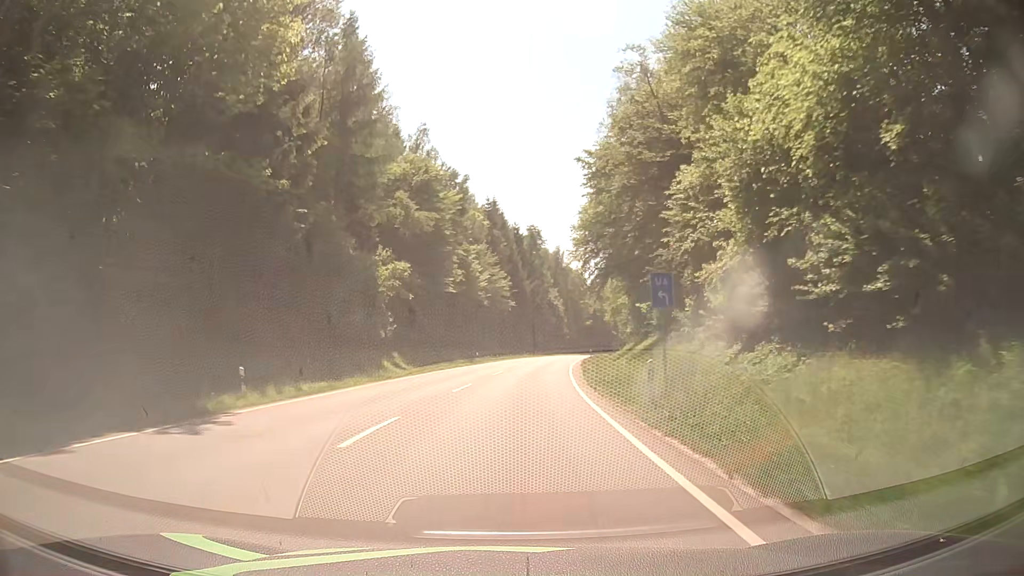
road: secondary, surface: asphalt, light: Day
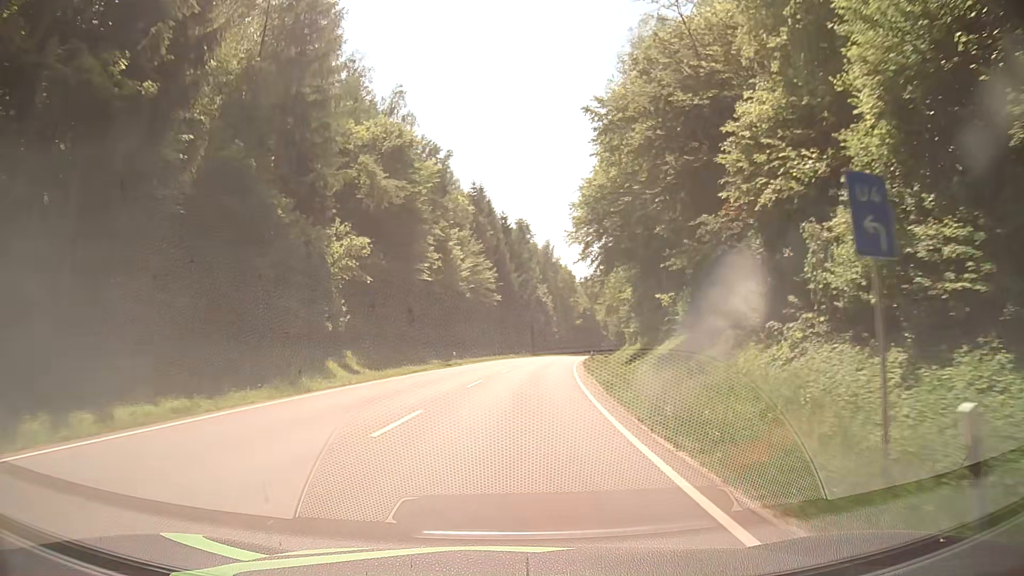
(+0.1, +10.8) m; +1°
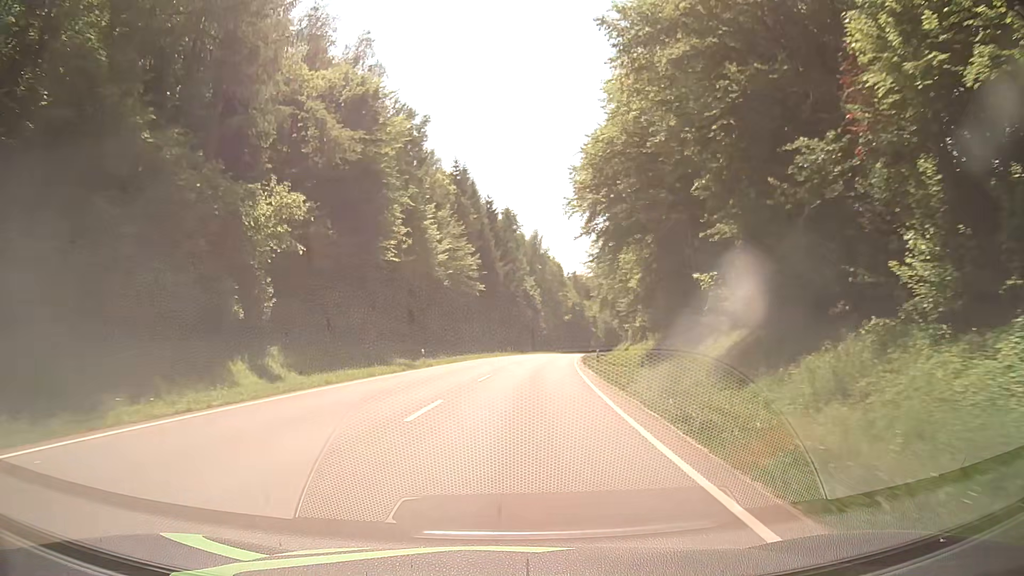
(+0.2, +10.8) m; +2°
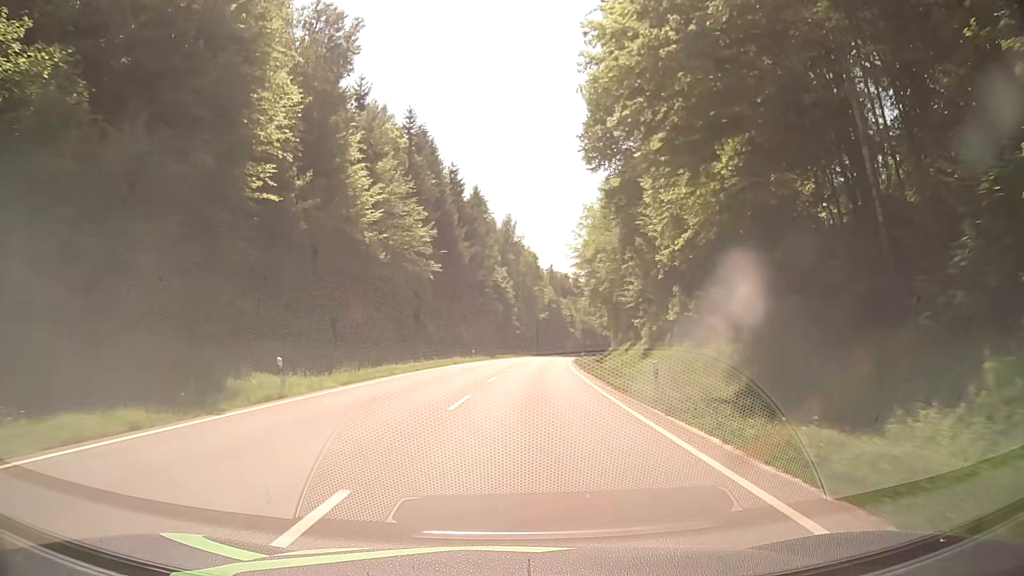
(+0.4, +21.6) m; +3°
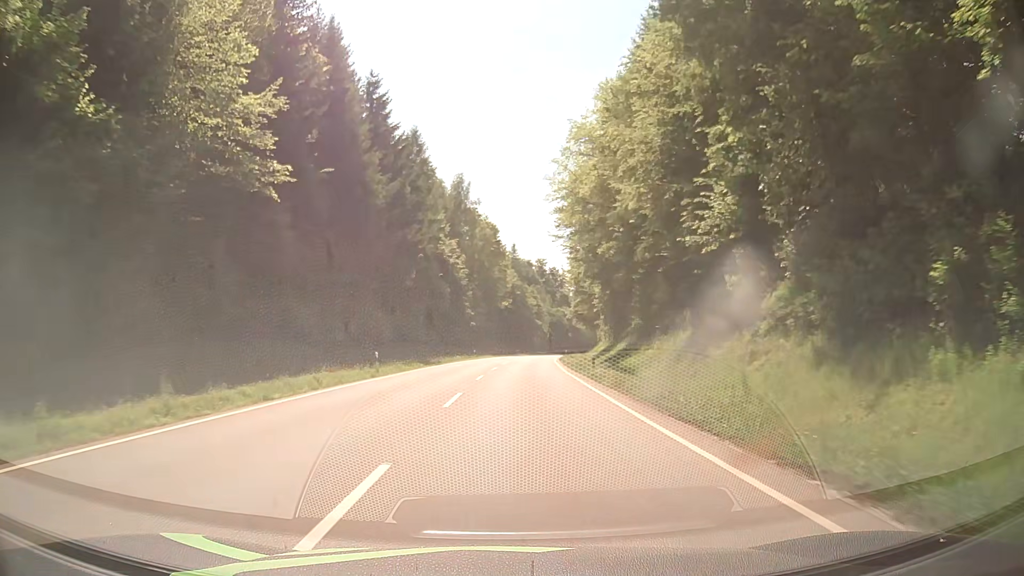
(+1.0, +32.5) m; +3°
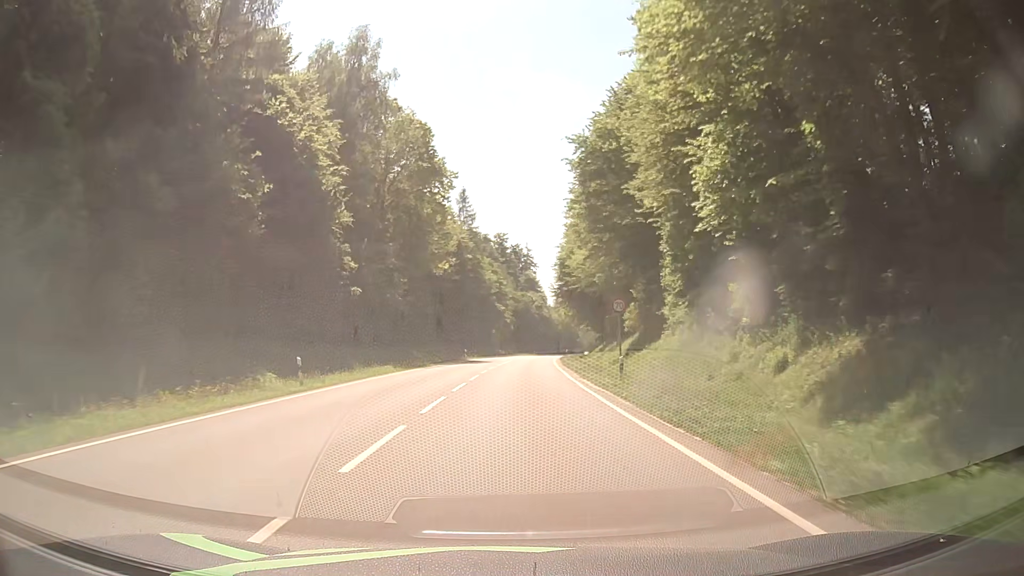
(+1.9, +54.3) m; +4°
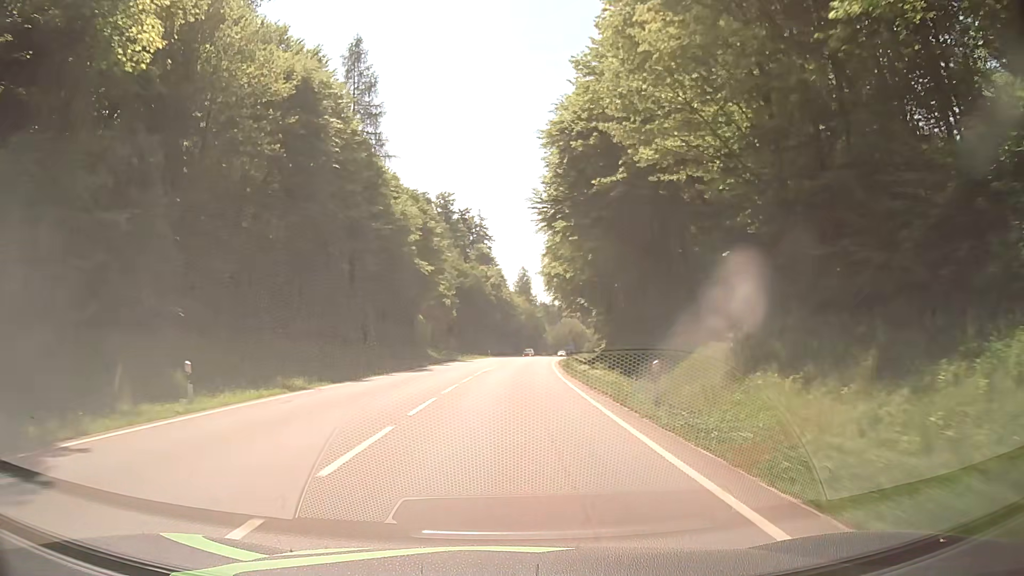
(+2.1, +54.2) m; +3°
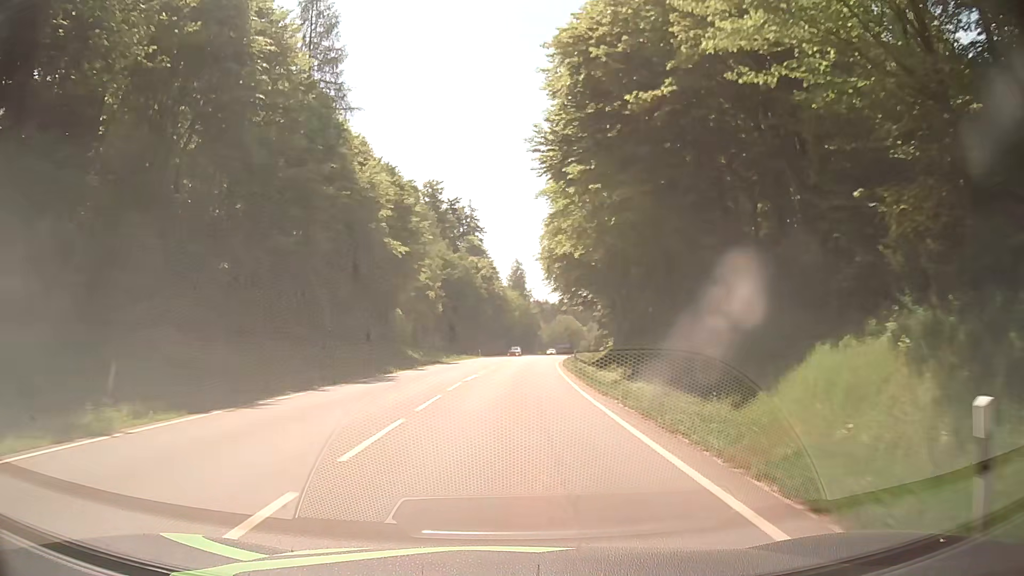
(+0.2, +10.8) m; +1°
(0, +10) (0, +20) (+1, +30) (+1, +40) (+2, +50) (+3, +60) (+4, +70) (+5, +80) (+6, +90) (+7, +100) m
